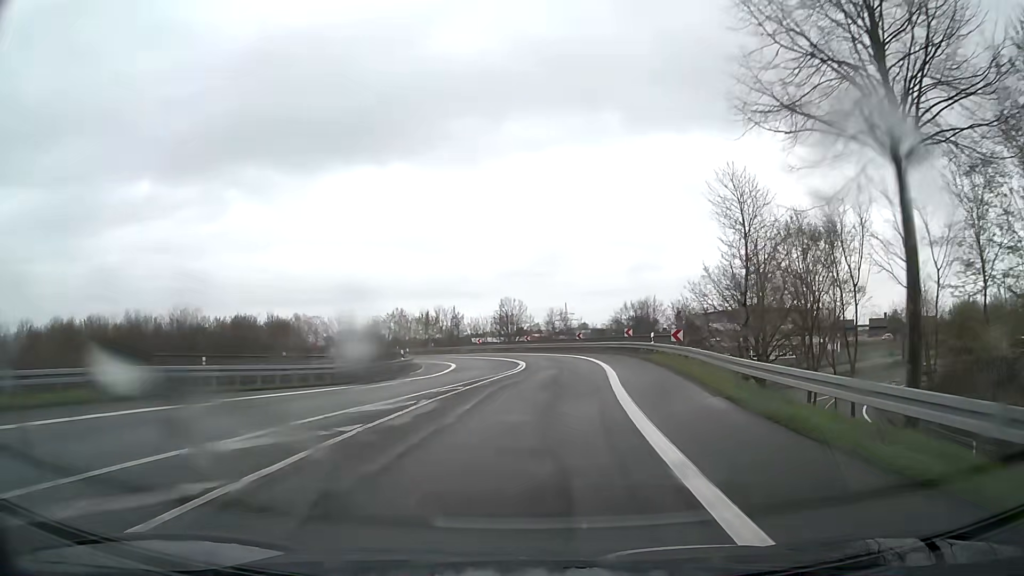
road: trunk_link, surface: asphalt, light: Day
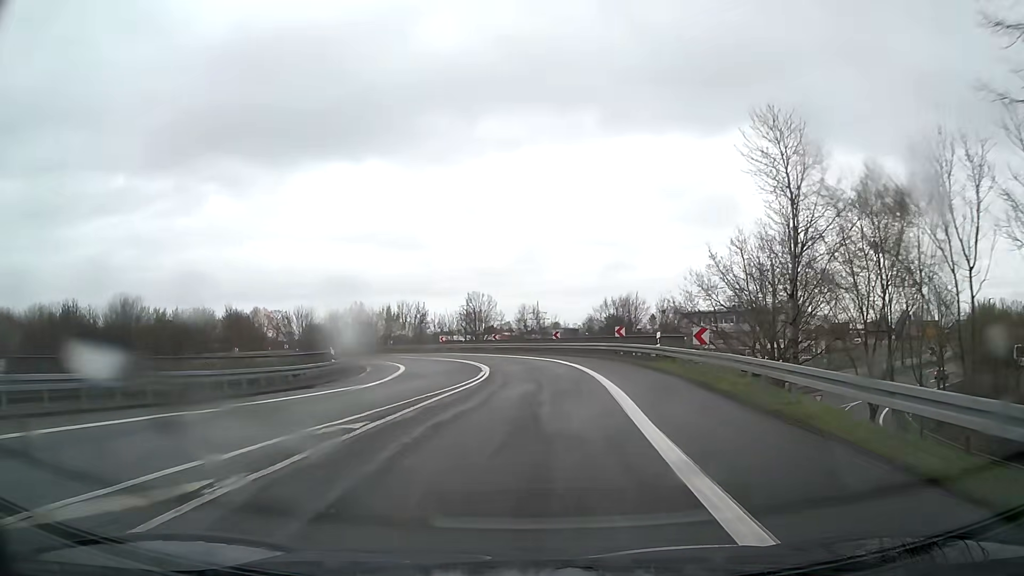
(+0.2, +8.7) m; +2°
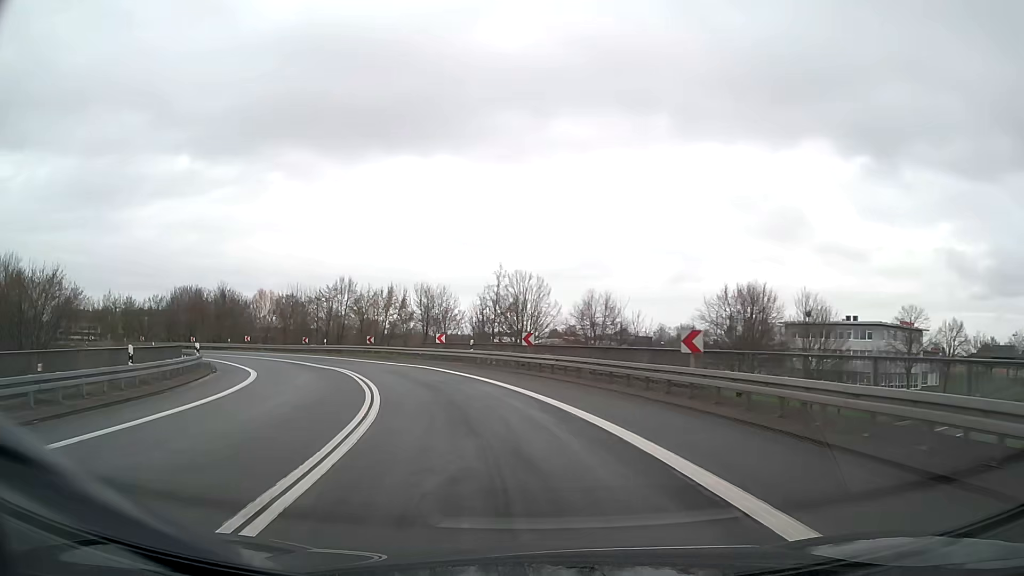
(+0.2, +32.0) m; -5°
(-1, +10) (-3, +20) (-6, +29) (-10, +38) (-15, +47) (-22, +54) (-29, +61) (-37, +67) (-46, +72) (-55, +75) m
